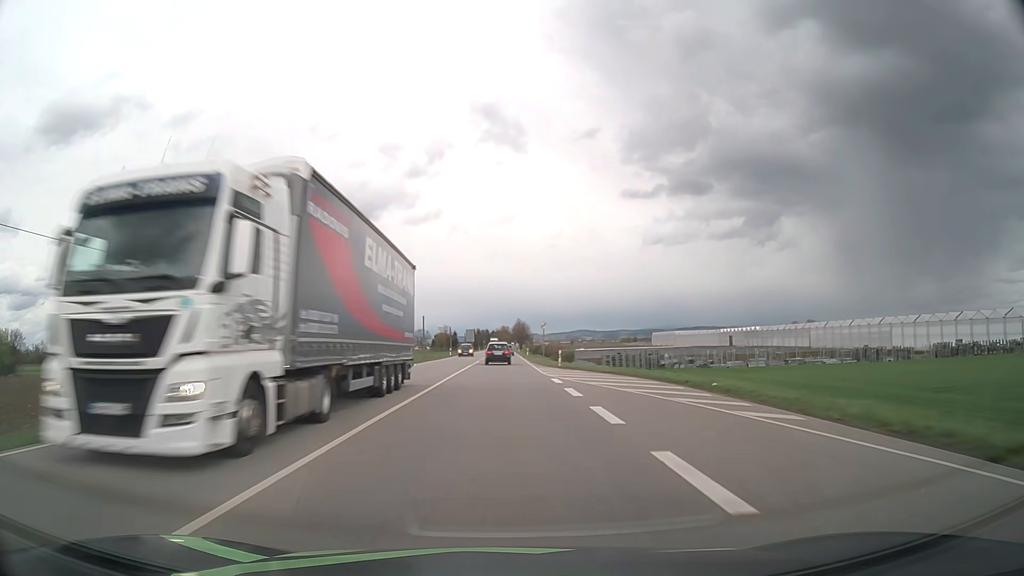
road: primary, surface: asphalt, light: Day
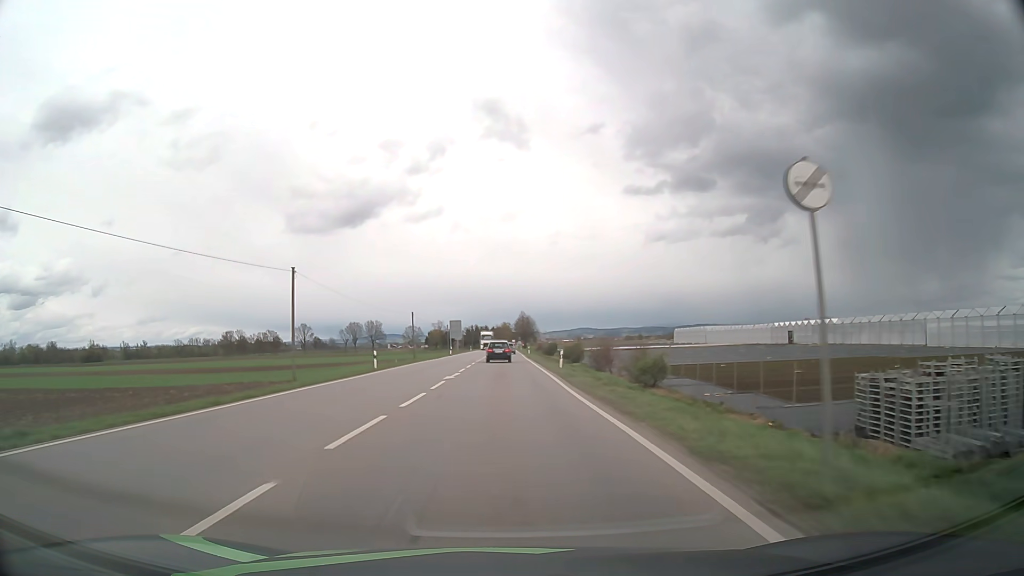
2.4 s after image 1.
(-0.2, +52.6) m; 0°
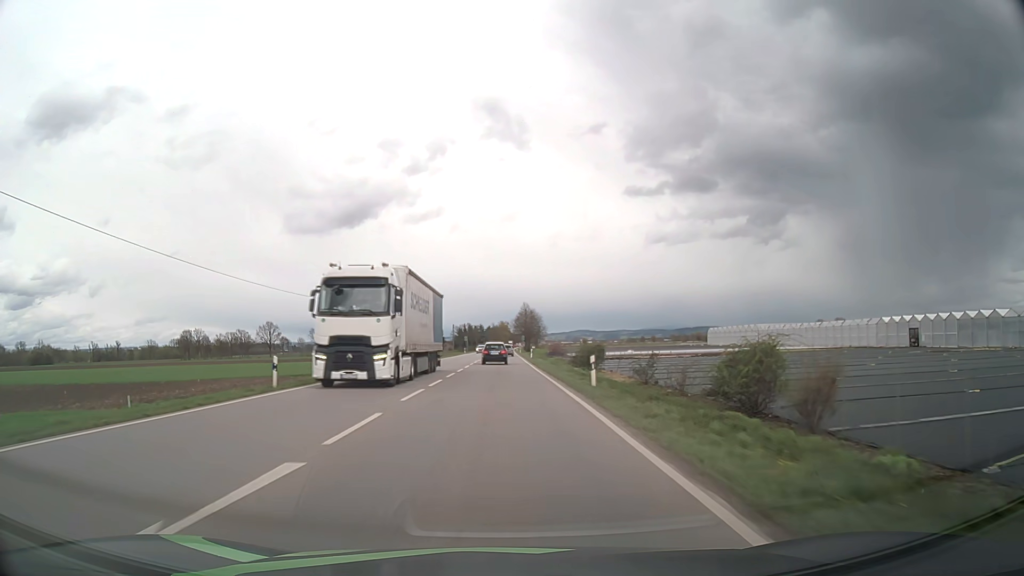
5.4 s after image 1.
(+0.2, +65.9) m; 0°
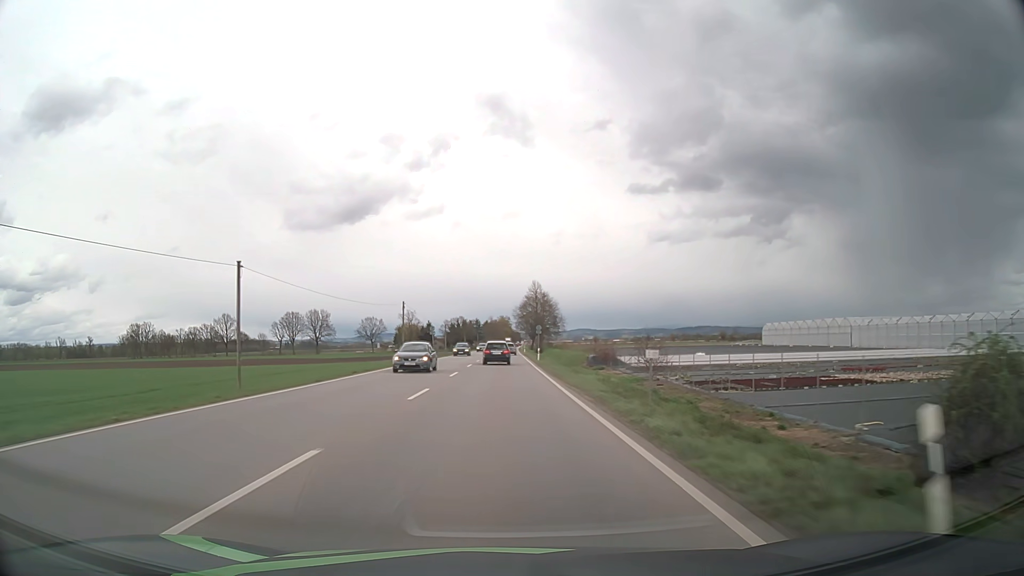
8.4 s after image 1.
(-0.1, +66.2) m; 0°
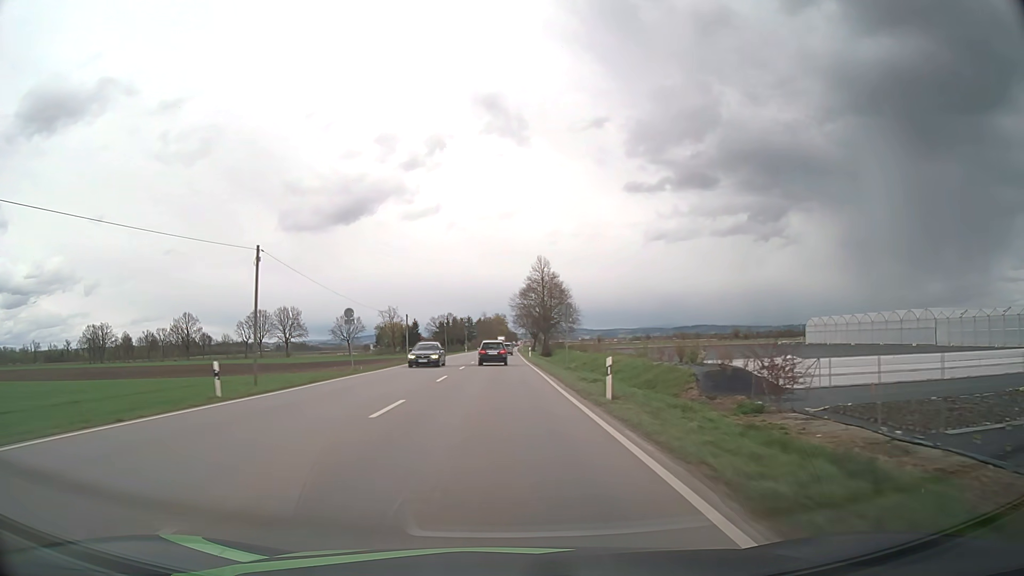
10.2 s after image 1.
(+0.1, +39.9) m; 0°
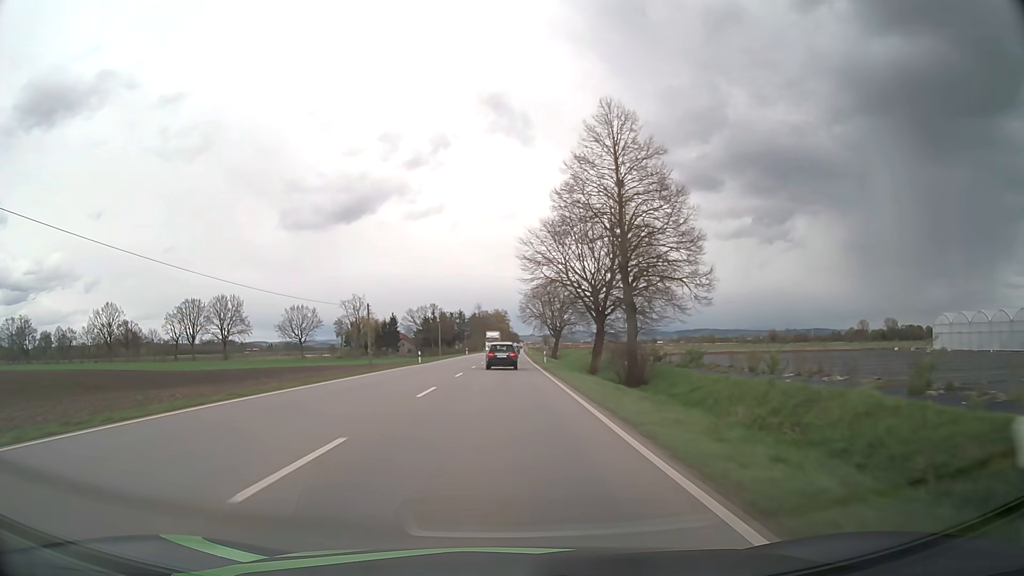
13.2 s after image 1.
(-0.3, +66.8) m; 0°
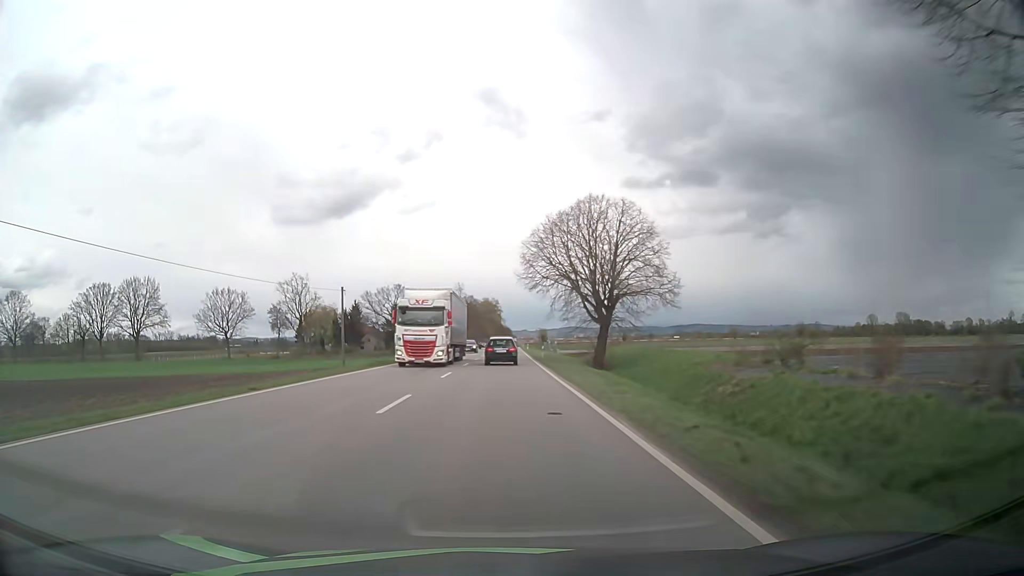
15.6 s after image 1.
(+0.4, +52.9) m; +1°
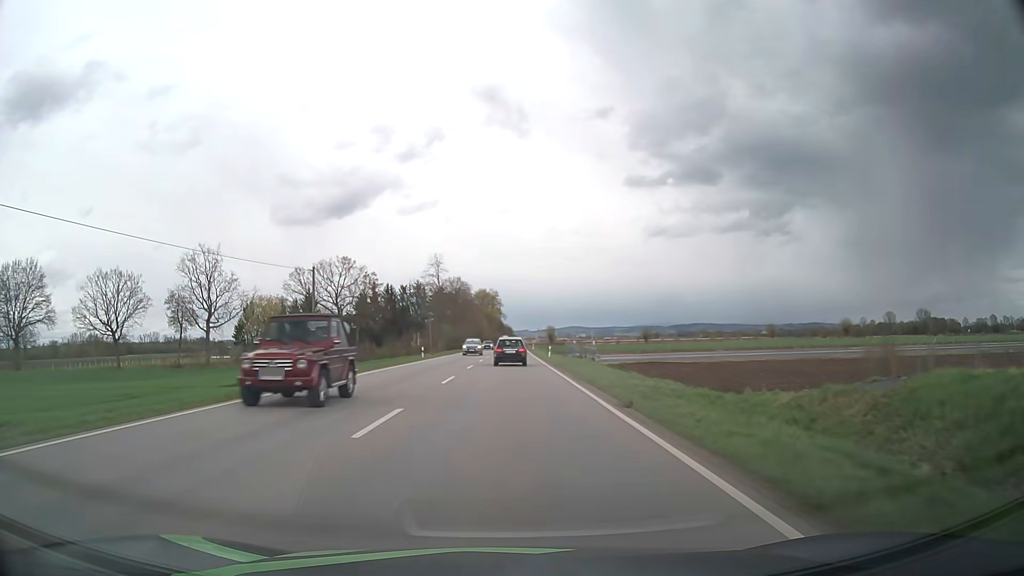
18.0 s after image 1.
(0.0, +50.9) m; 0°
(0, +10) (0, +20) (0, +30) (0, +40) (0, +50) (0, +60) (+1, +70) (+1, +80) (+1, +90) (+1, +100) m
